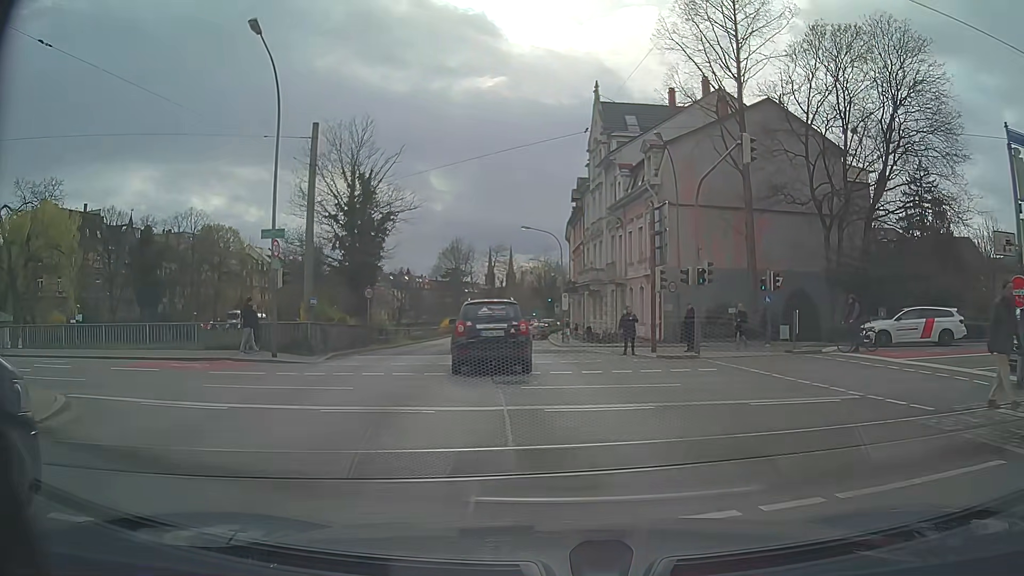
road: primary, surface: asphalt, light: Day
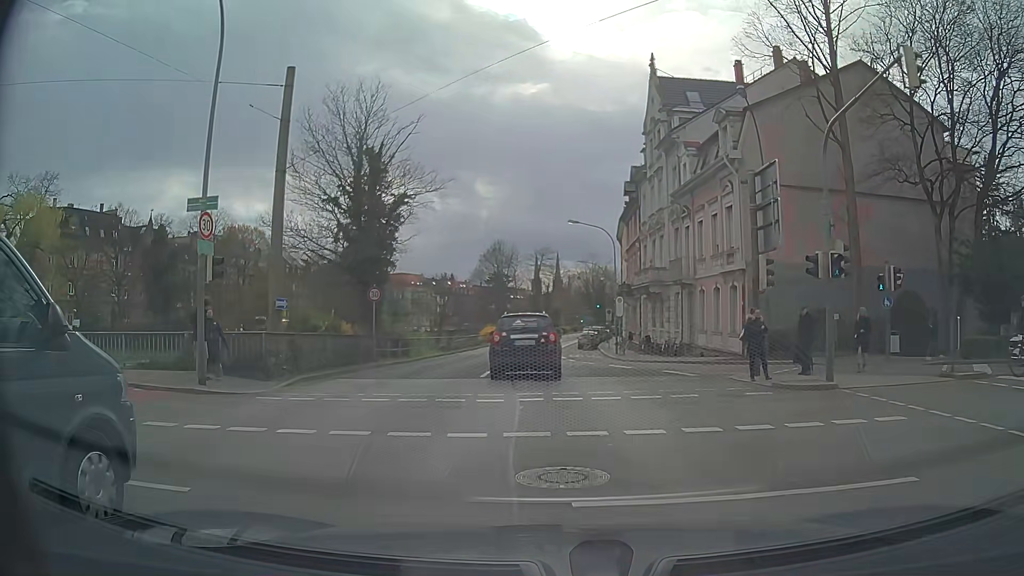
(-0.3, +7.3) m; -5°
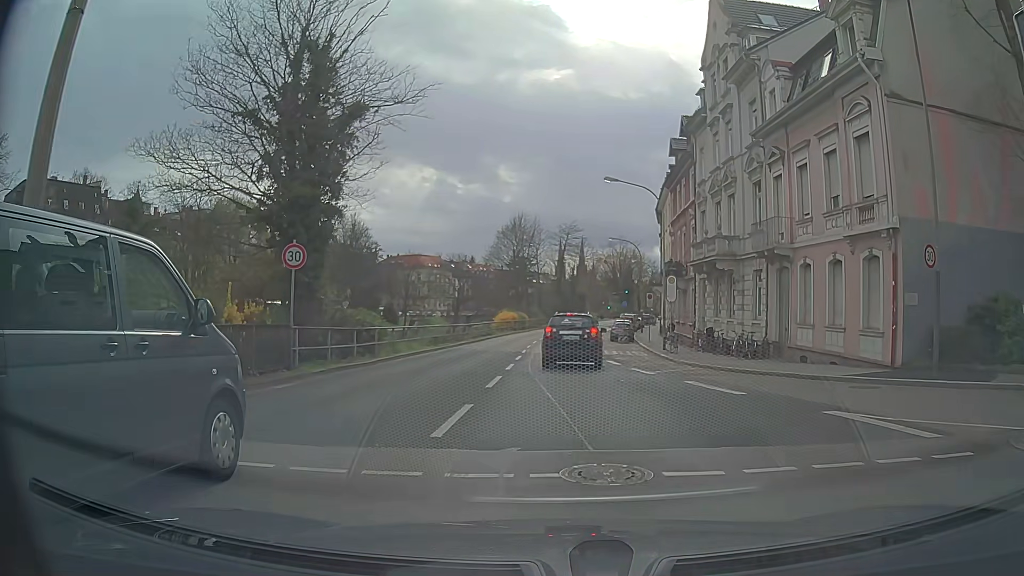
(-0.2, +11.0) m; -1°
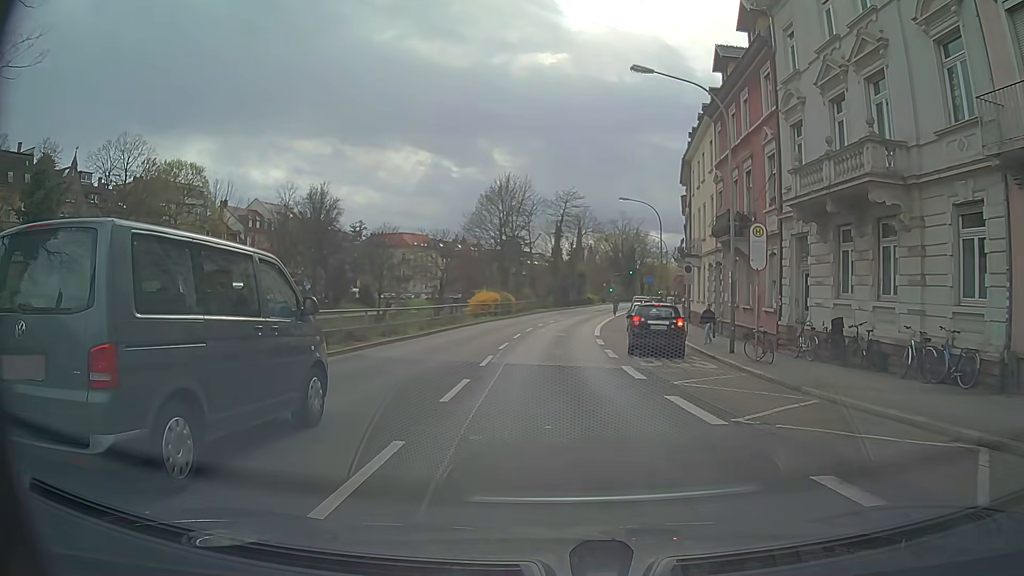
(+0.3, +15.9) m; 0°
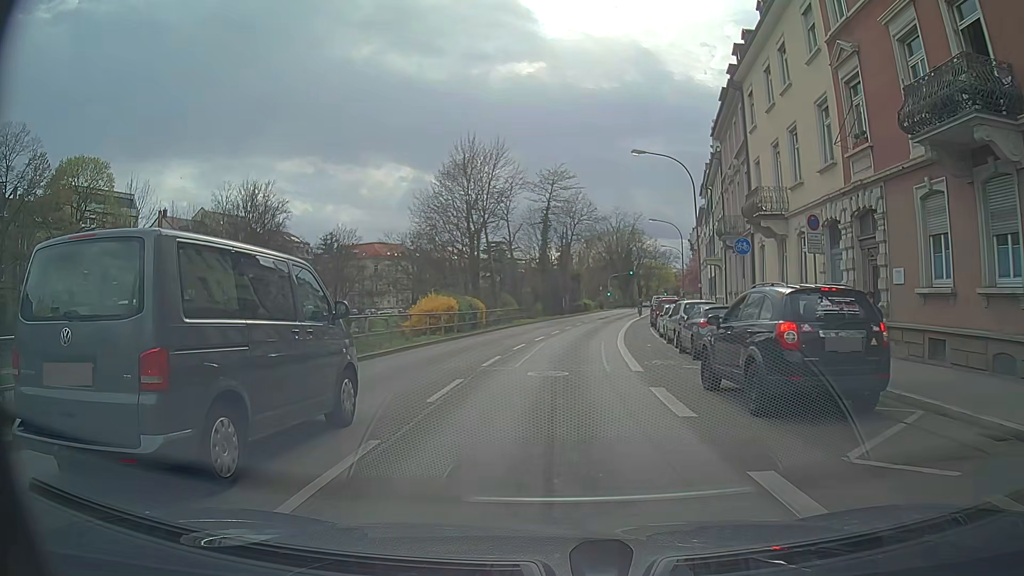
(+0.3, +18.0) m; +1°
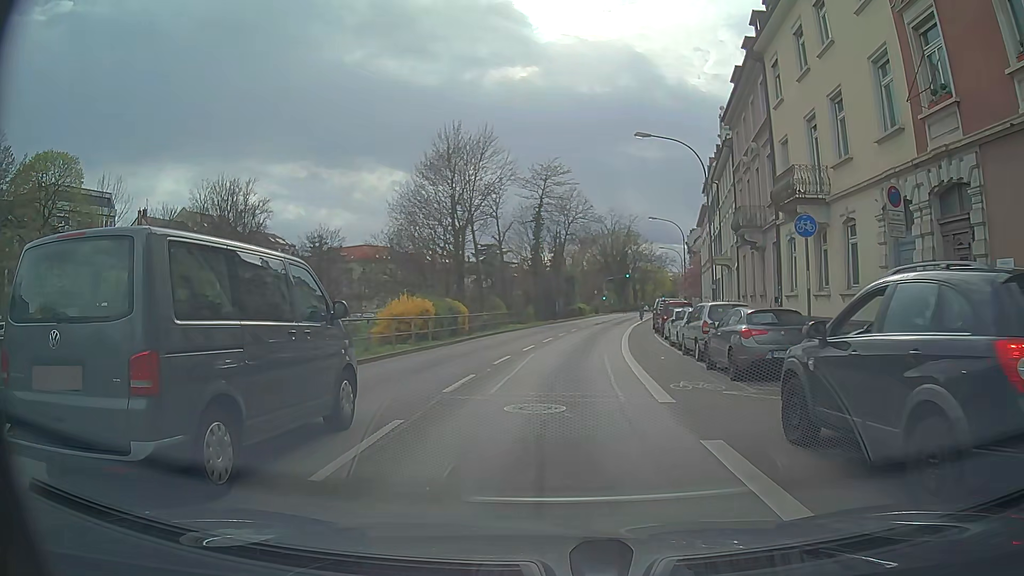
(+0.1, +4.6) m; +1°
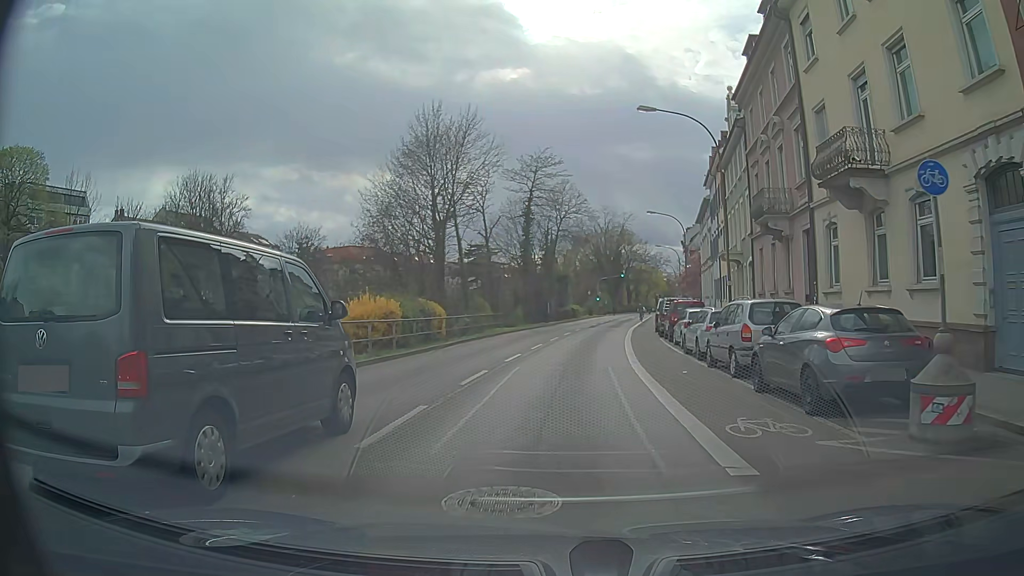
(+0.1, +4.6) m; +1°
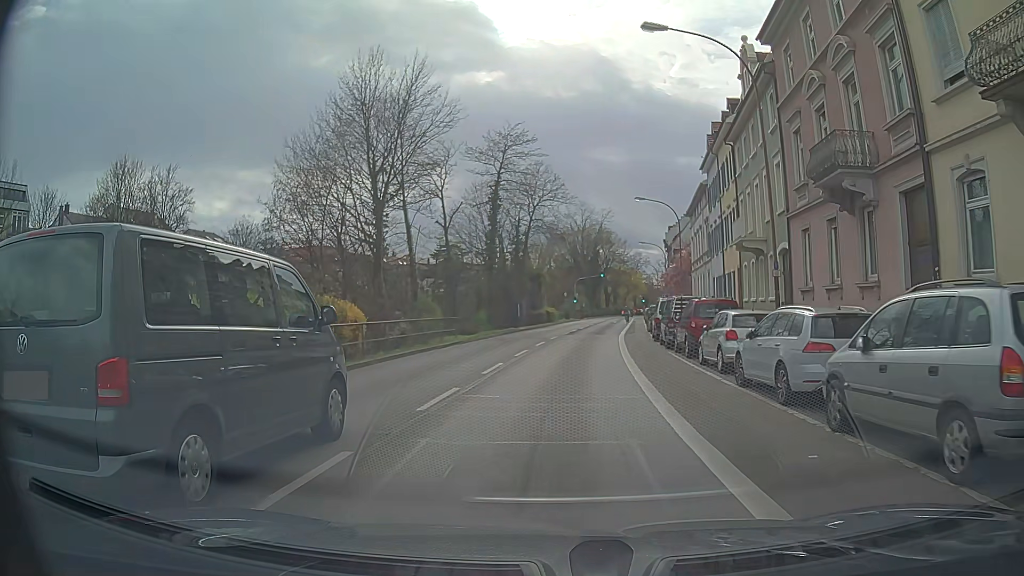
(+0.3, +9.0) m; +3°
(0, +10) (+1, +20) (+2, +30) (+3, +40) (+4, +50) (+5, +60) (+6, +70) (+7, +80) (+9, +90) (+10, +99) m
